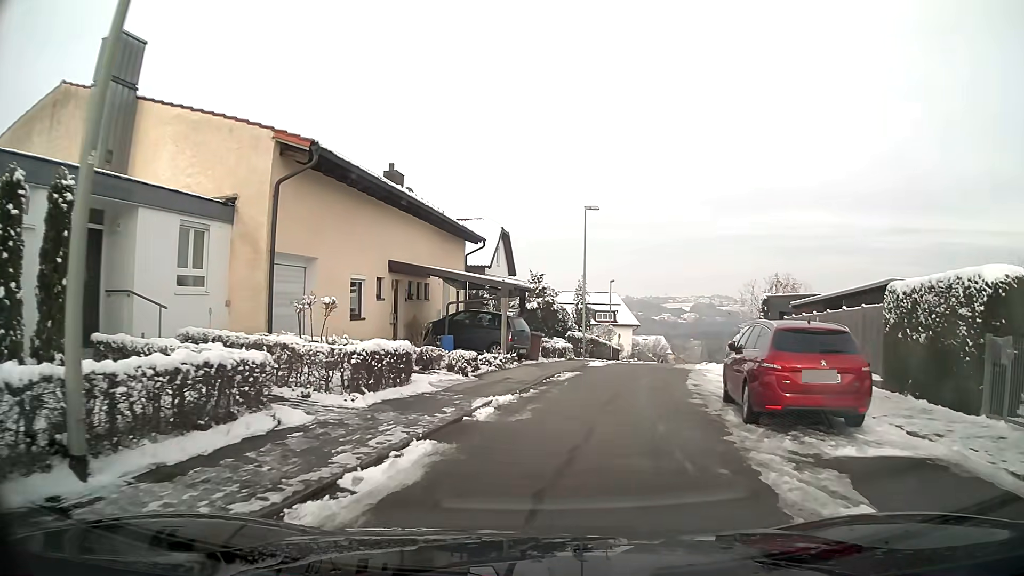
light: Day
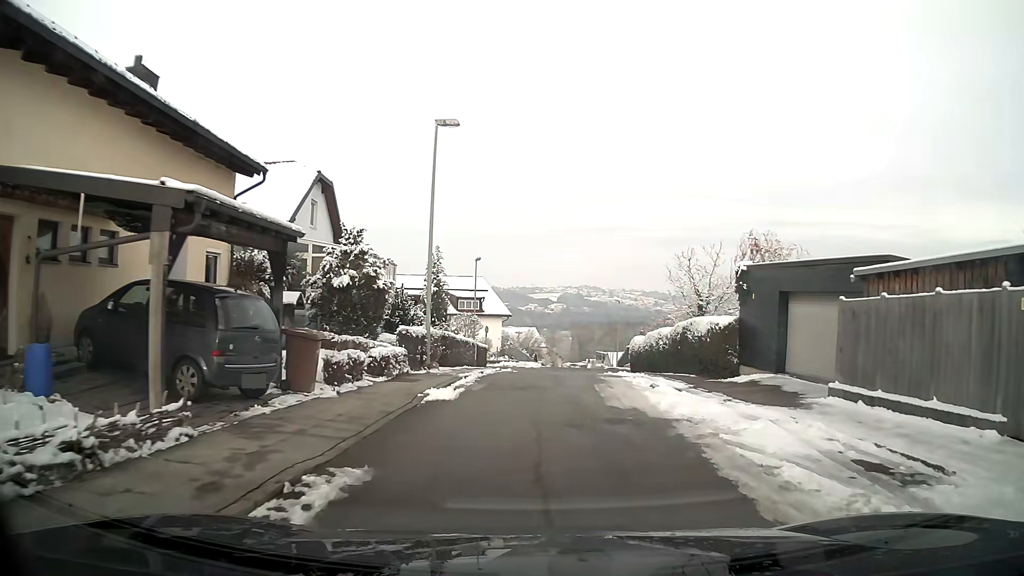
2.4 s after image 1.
(+1.4, +14.2) m; +12°
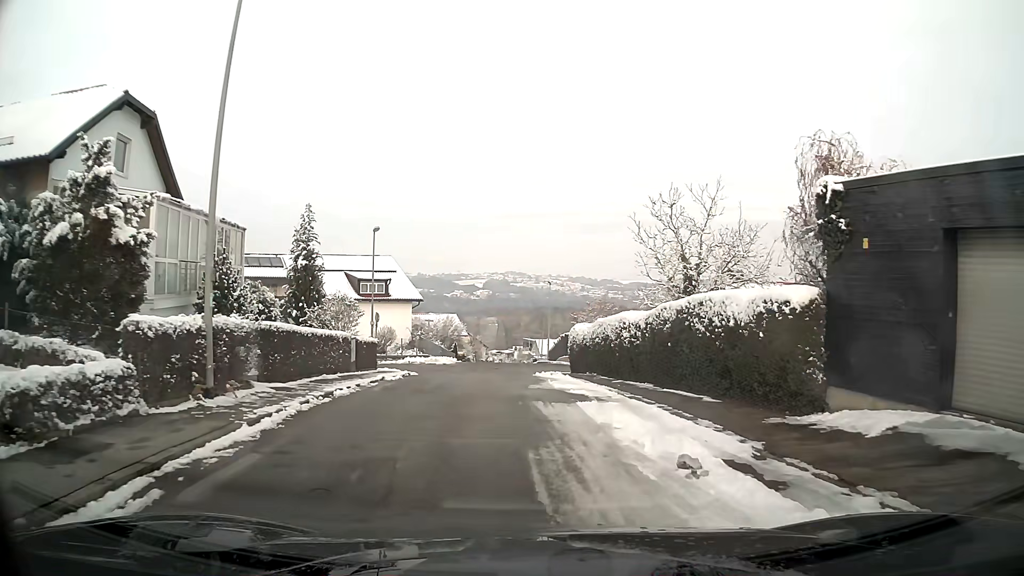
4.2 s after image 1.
(+0.6, +10.5) m; +5°
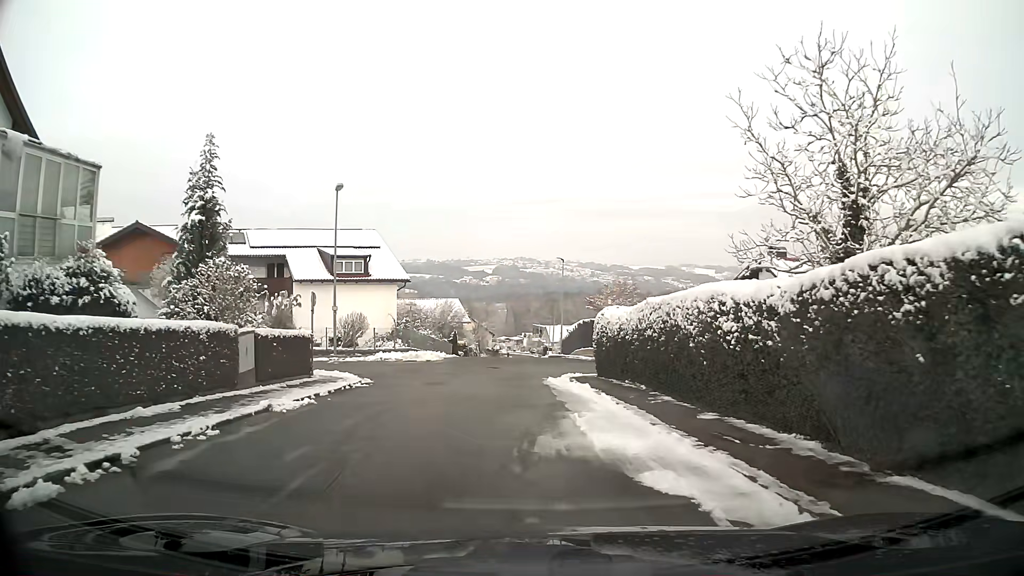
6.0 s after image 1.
(0.0, +9.8) m; -1°
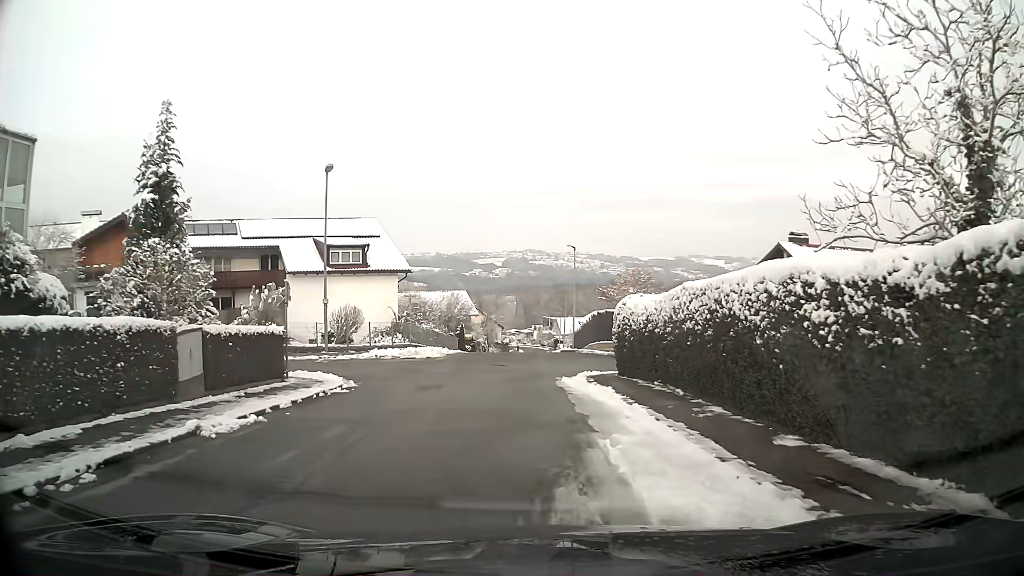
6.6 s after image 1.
(0.0, +3.0) m; -1°
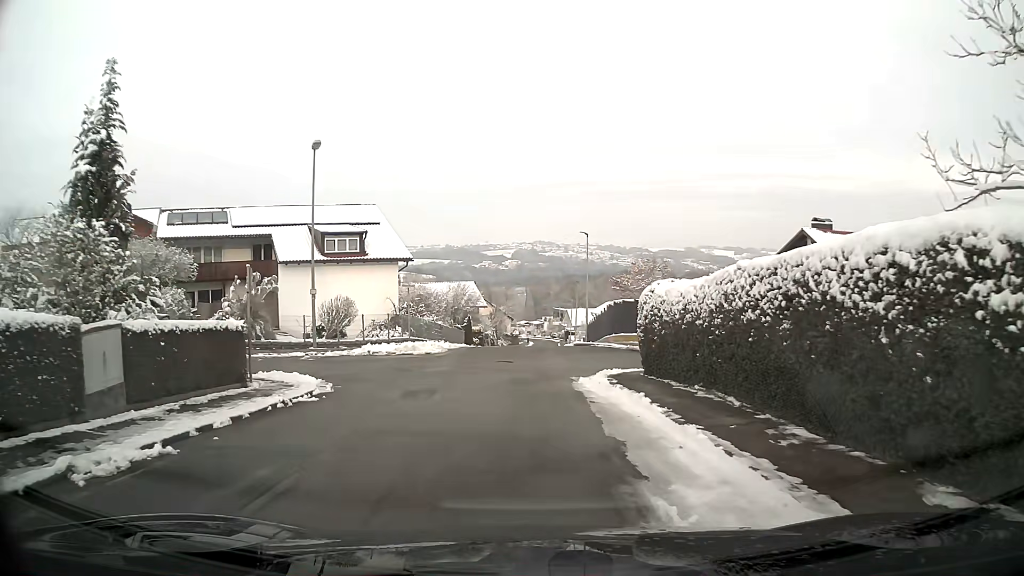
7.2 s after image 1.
(0.0, +3.0) m; -1°
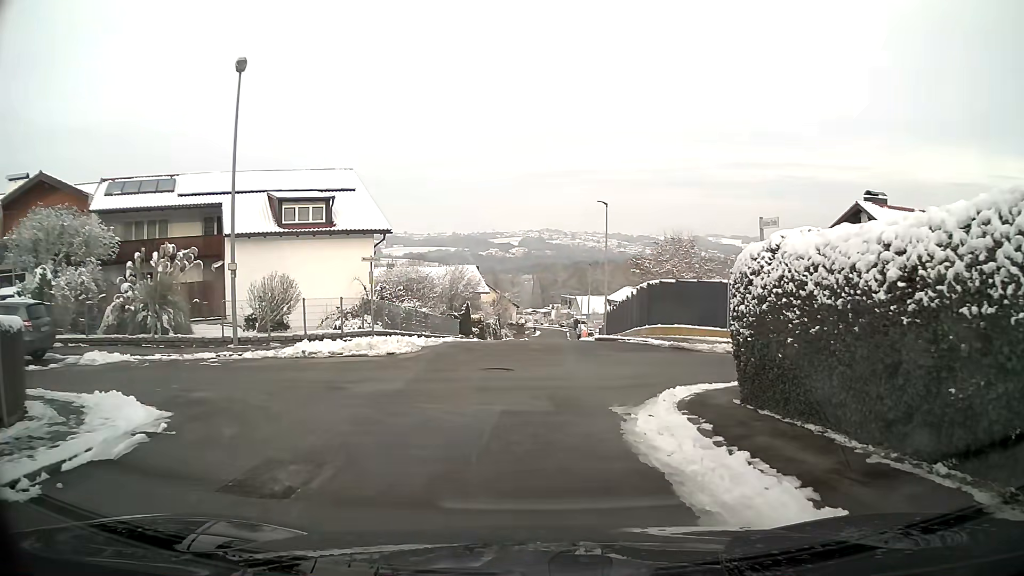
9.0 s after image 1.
(-0.1, +8.0) m; 0°
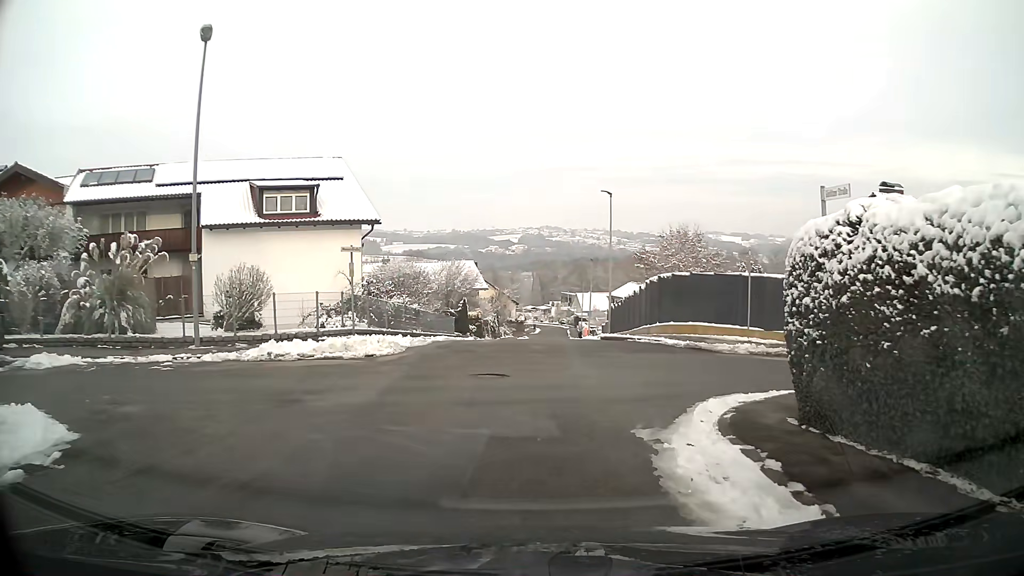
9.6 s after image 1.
(0.0, +2.3) m; 0°
